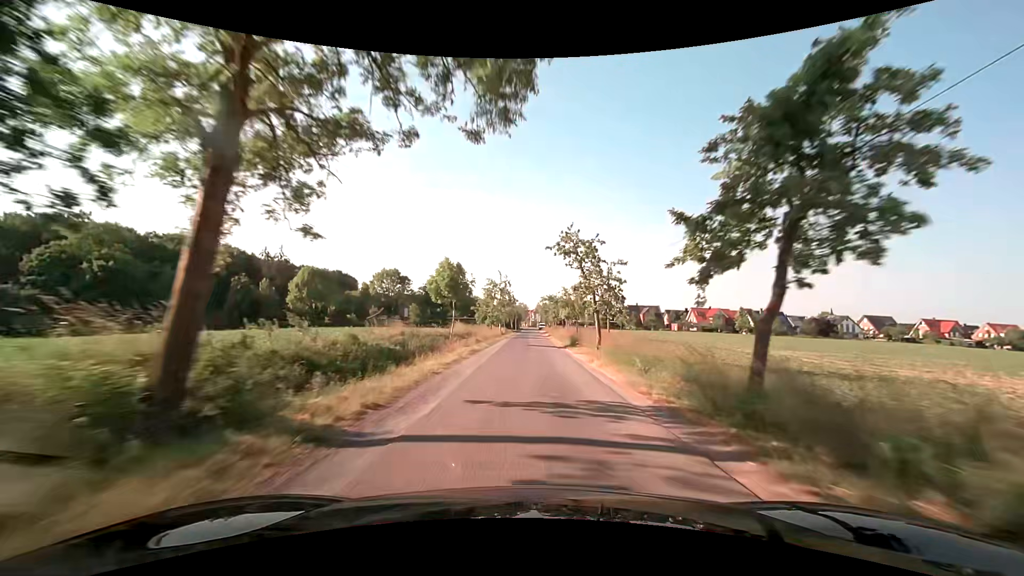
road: unclassified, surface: asphalt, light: Day
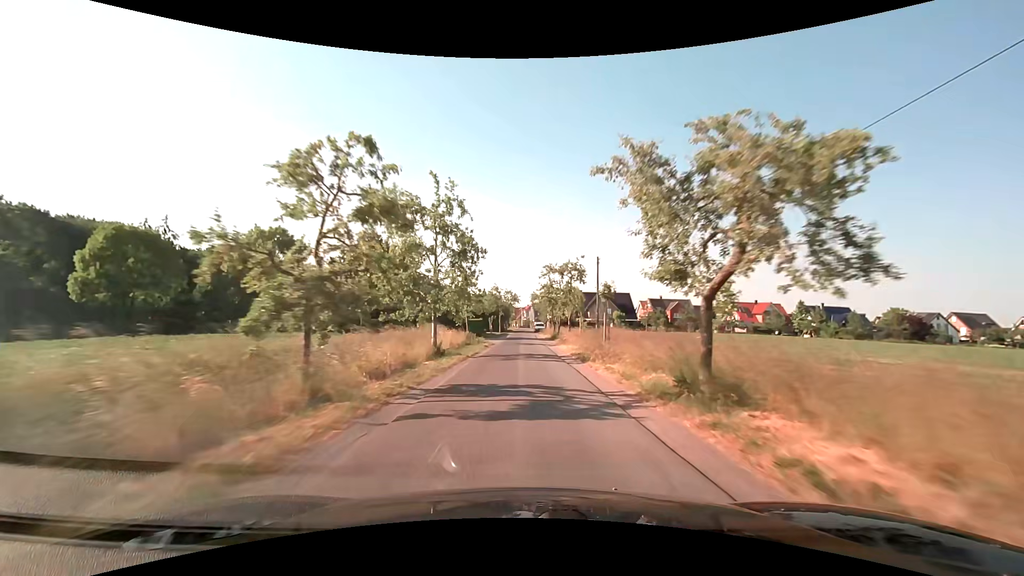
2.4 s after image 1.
(+0.5, +42.9) m; +1°
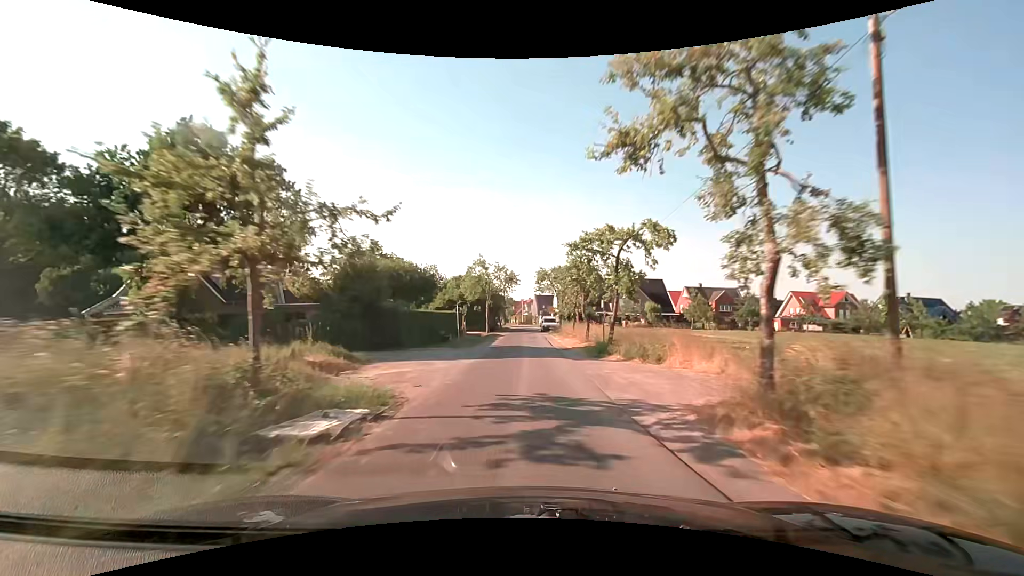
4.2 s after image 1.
(-0.1, +29.8) m; 0°
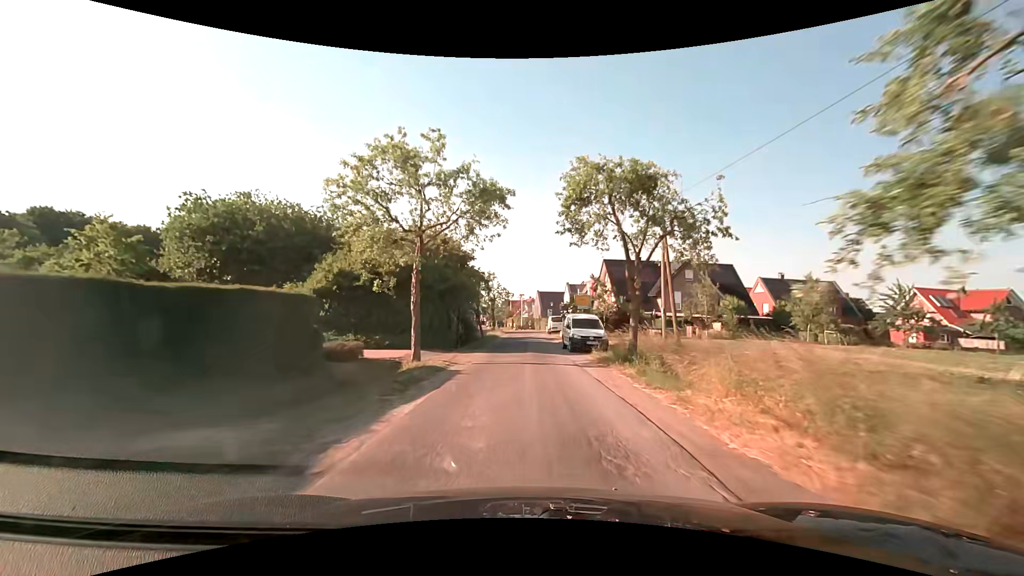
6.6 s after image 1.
(0.0, +33.5) m; 0°
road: residential
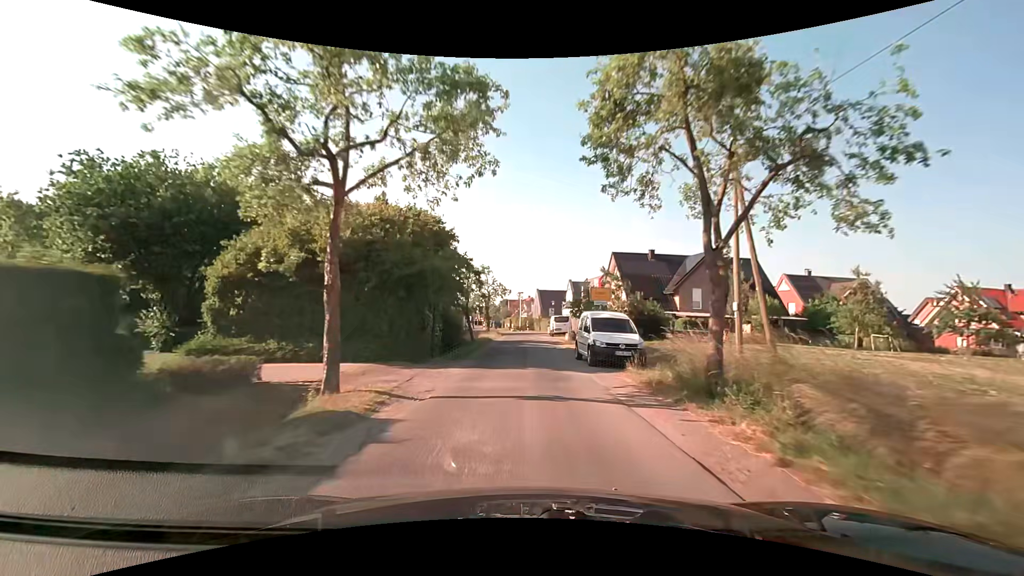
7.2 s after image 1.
(0.0, +7.2) m; +1°
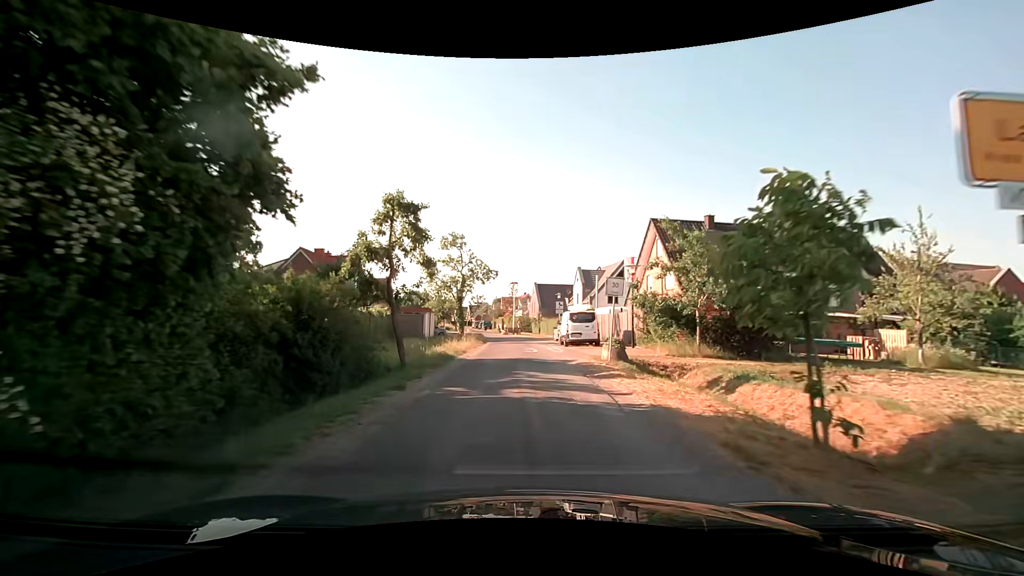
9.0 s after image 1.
(+0.1, +19.1) m; 0°
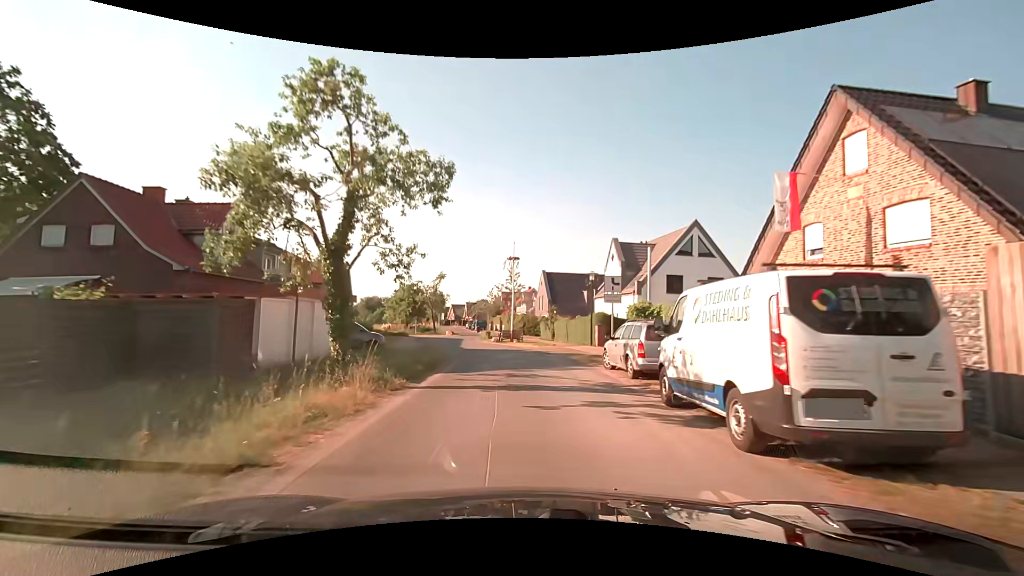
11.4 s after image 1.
(+0.1, +22.5) m; 0°
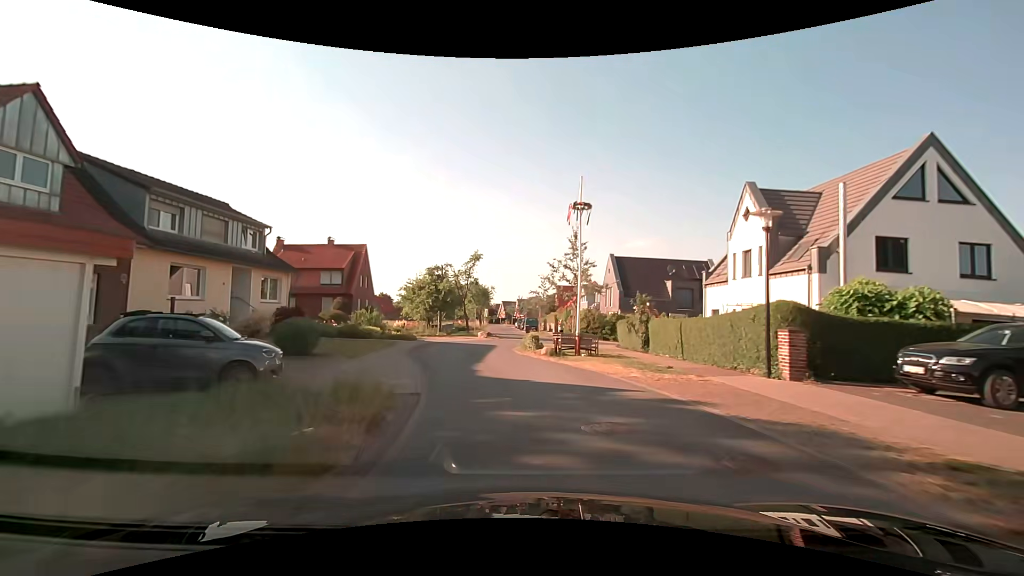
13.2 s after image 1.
(-0.6, +15.5) m; -6°
(-1, +10) (-2, +20) (-1, +30) (+4, +38) (+14, +40) (+24, +40) (+34, +40) (+44, +41) (+54, +41) (+64, +41) m
